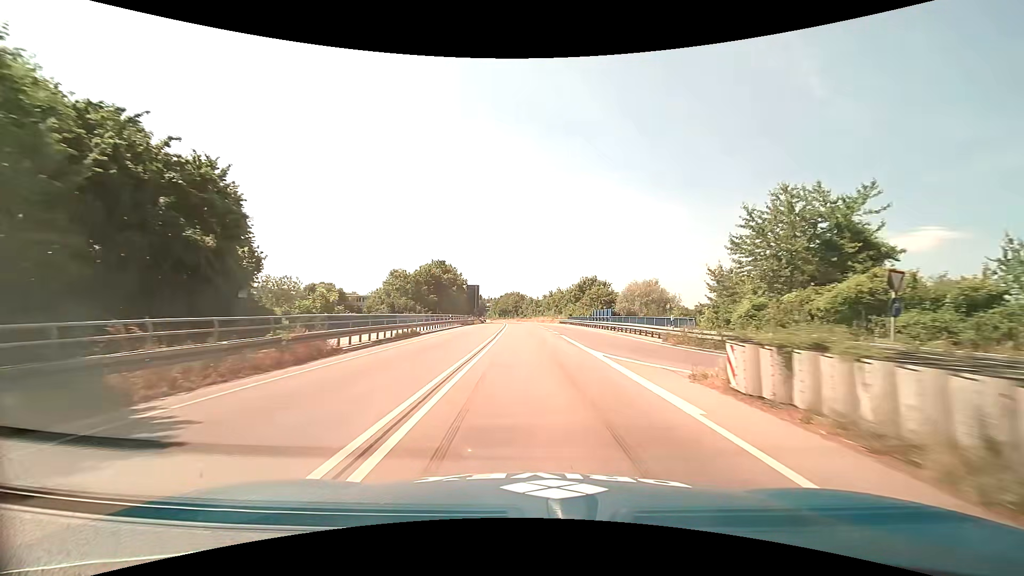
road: trunk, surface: asphalt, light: Day
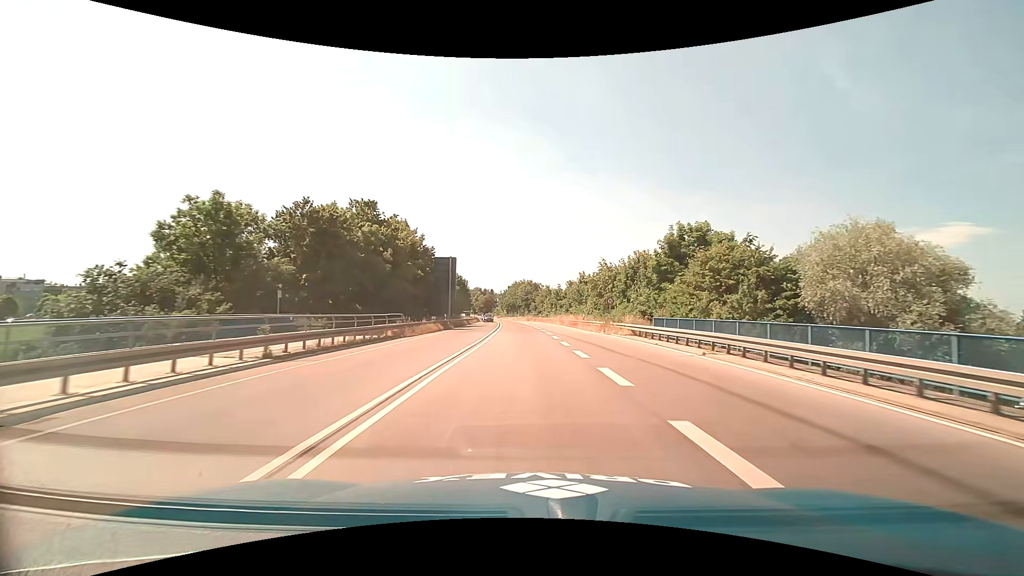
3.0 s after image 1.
(-0.6, +48.8) m; -2°
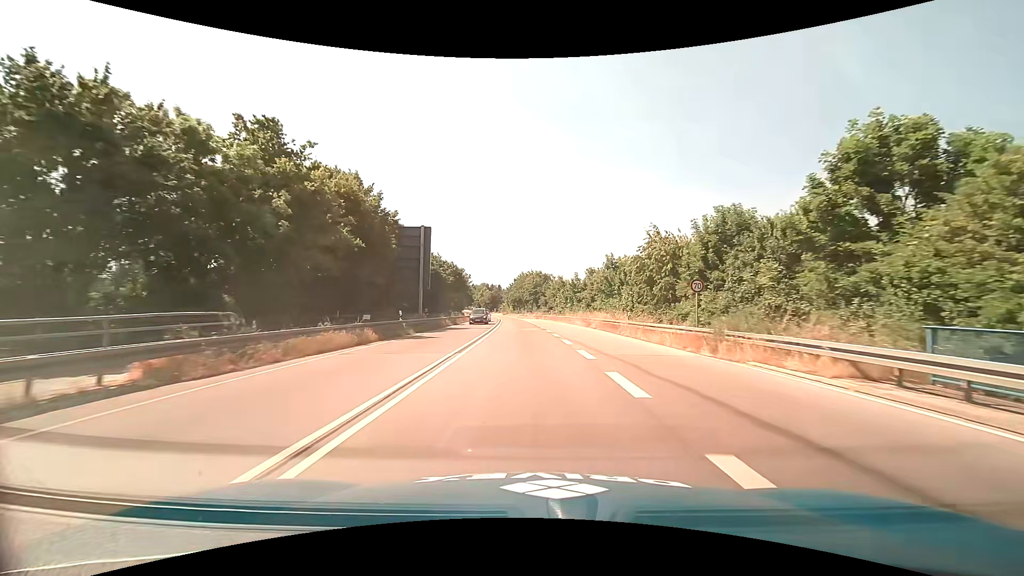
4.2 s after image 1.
(-0.2, +19.5) m; -1°
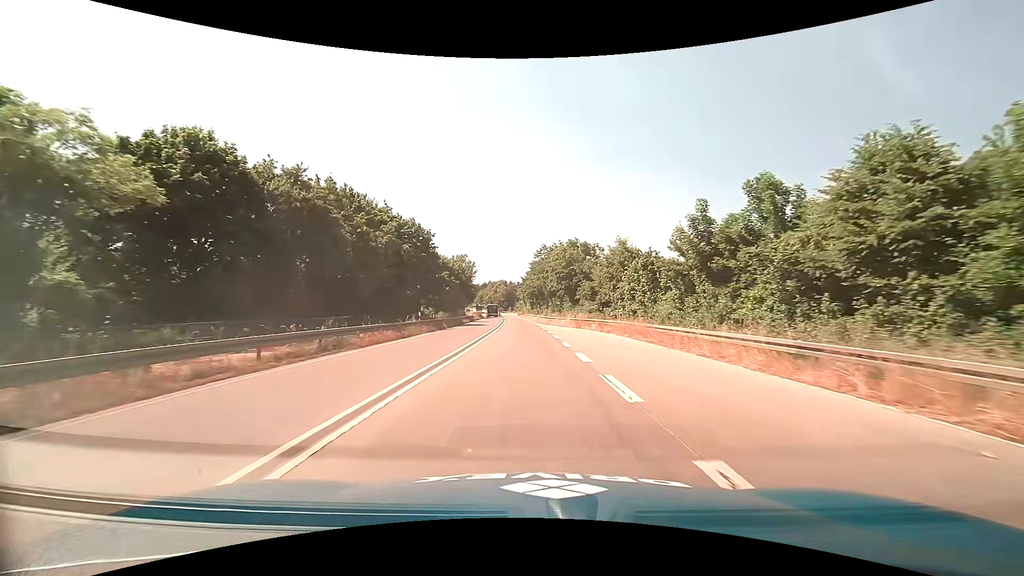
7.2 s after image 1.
(-1.0, +48.2) m; -2°
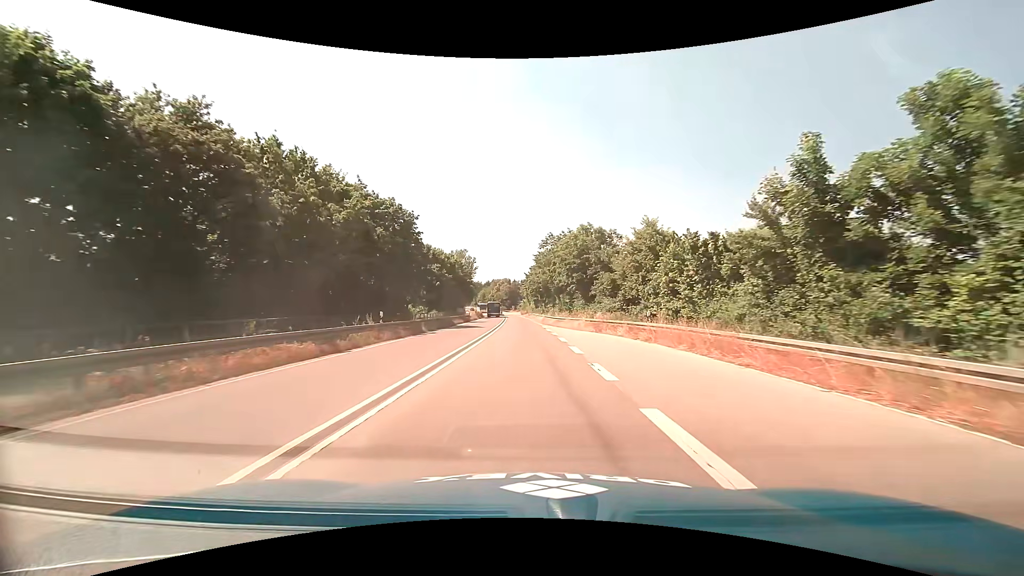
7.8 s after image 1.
(0.0, +9.6) m; 0°
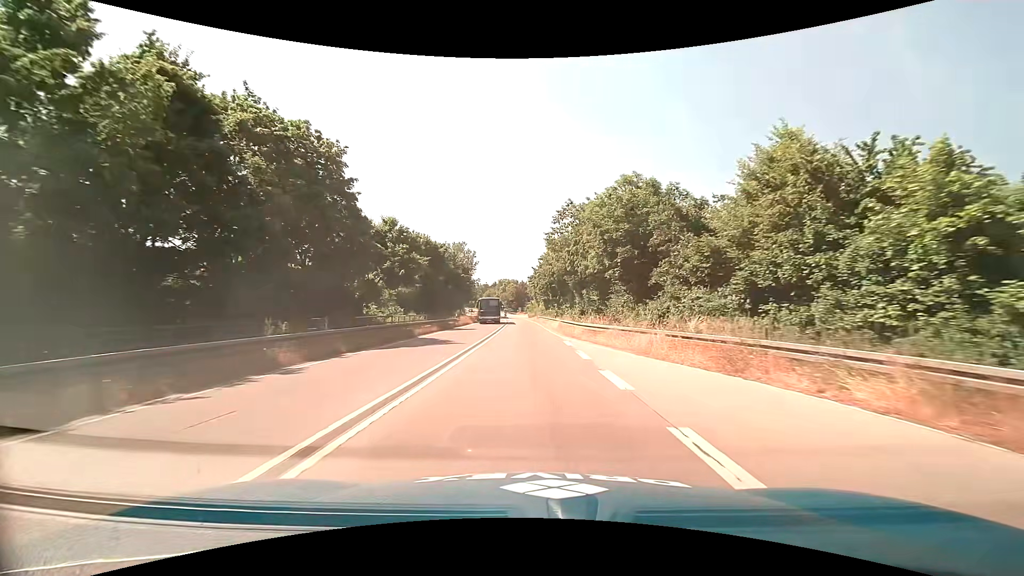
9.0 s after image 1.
(-0.2, +19.0) m; -1°
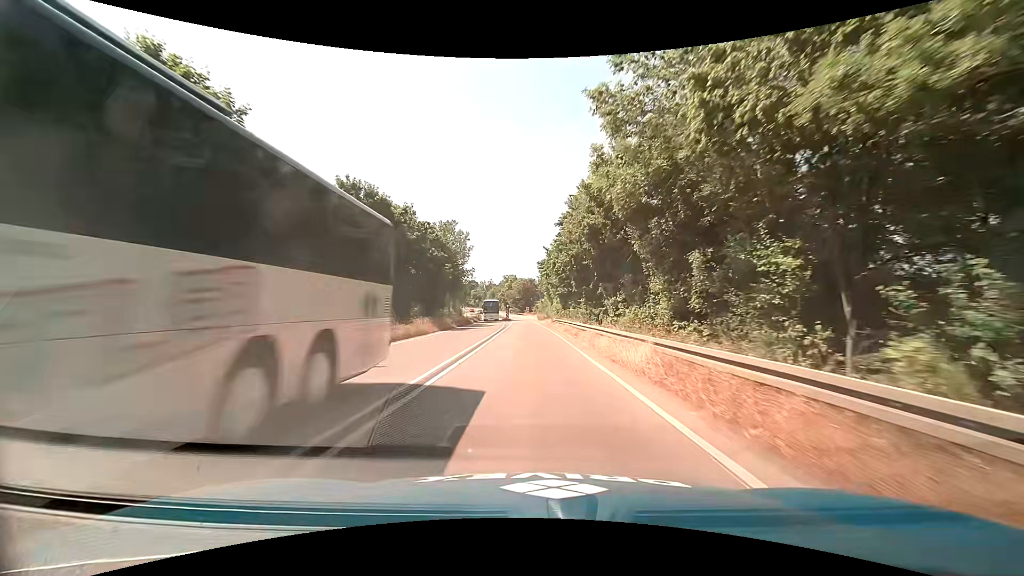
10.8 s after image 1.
(-0.2, +28.4) m; -1°
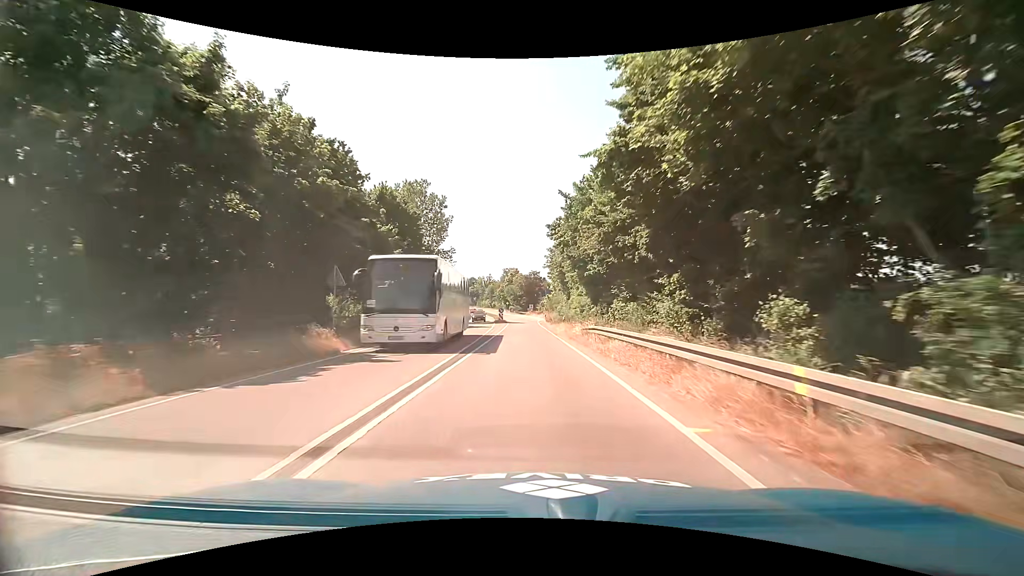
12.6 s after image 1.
(-0.2, +28.1) m; -1°
(0, +10) (0, +20) (0, +30) (0, +40) (-1, +50) (-1, +60) (-1, +70) (-2, +80) (-3, +90) (-4, +100) m
